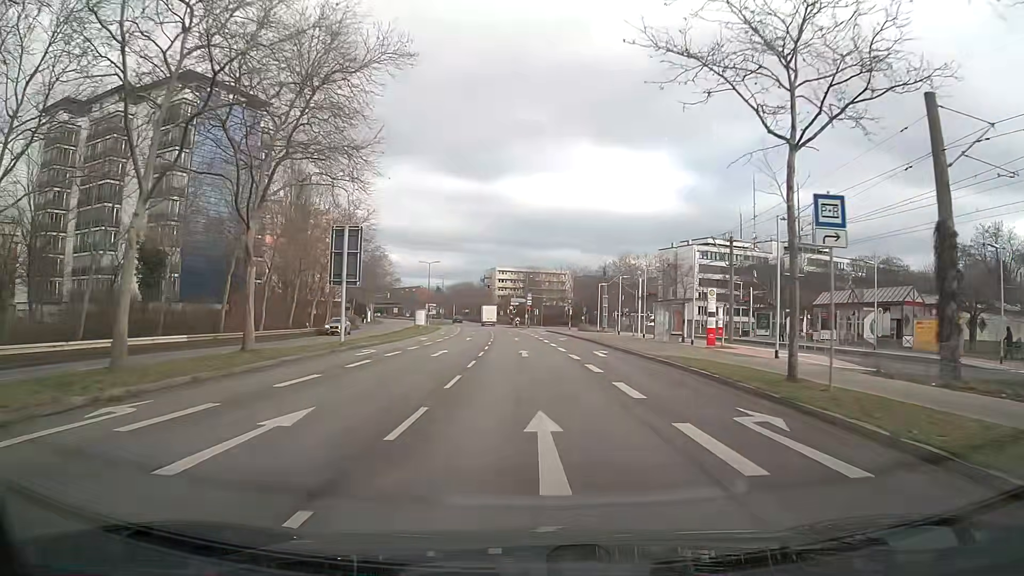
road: secondary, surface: asphalt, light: Day
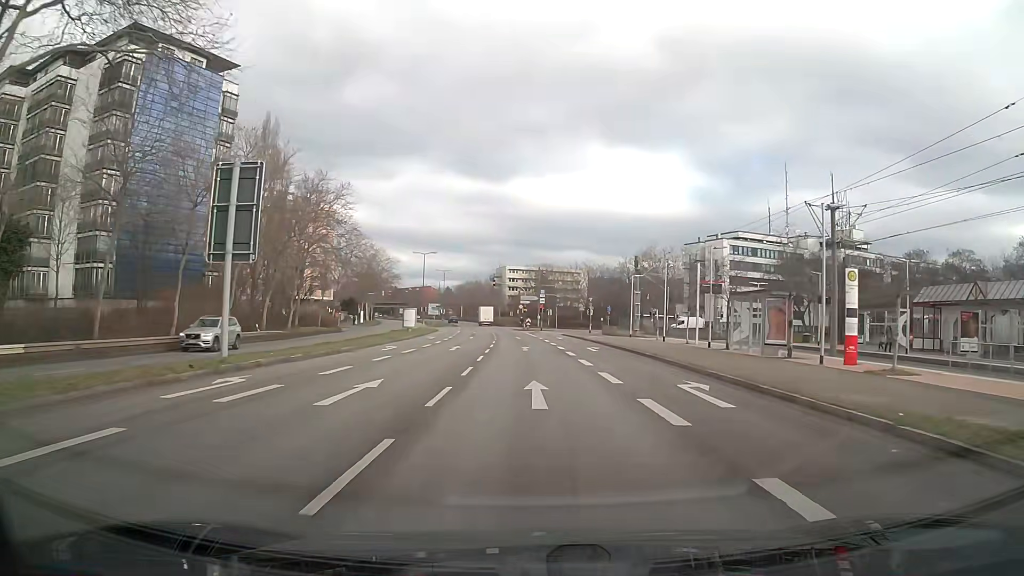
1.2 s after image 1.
(-0.3, +15.2) m; -2°
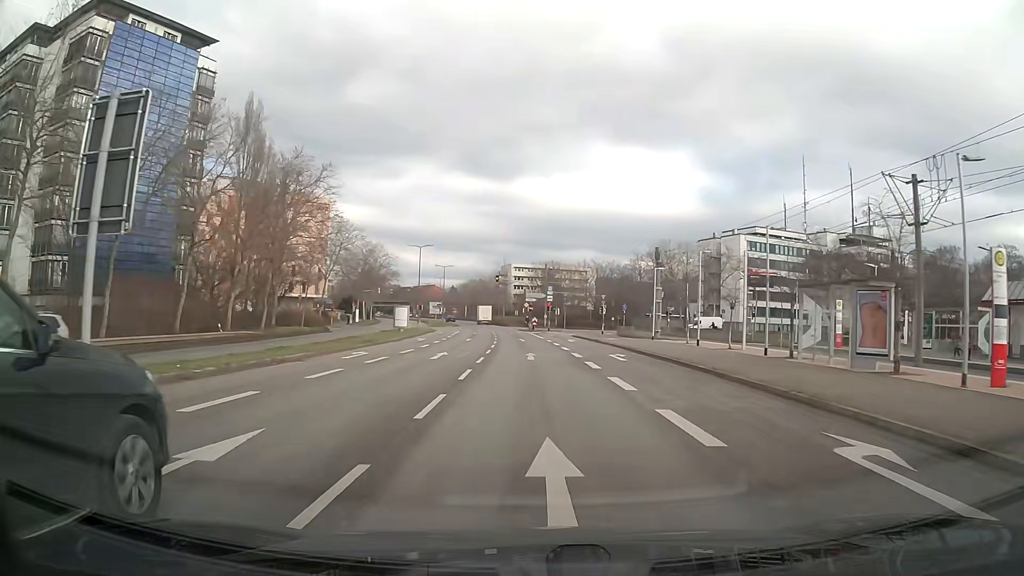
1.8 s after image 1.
(0.0, +7.5) m; -1°
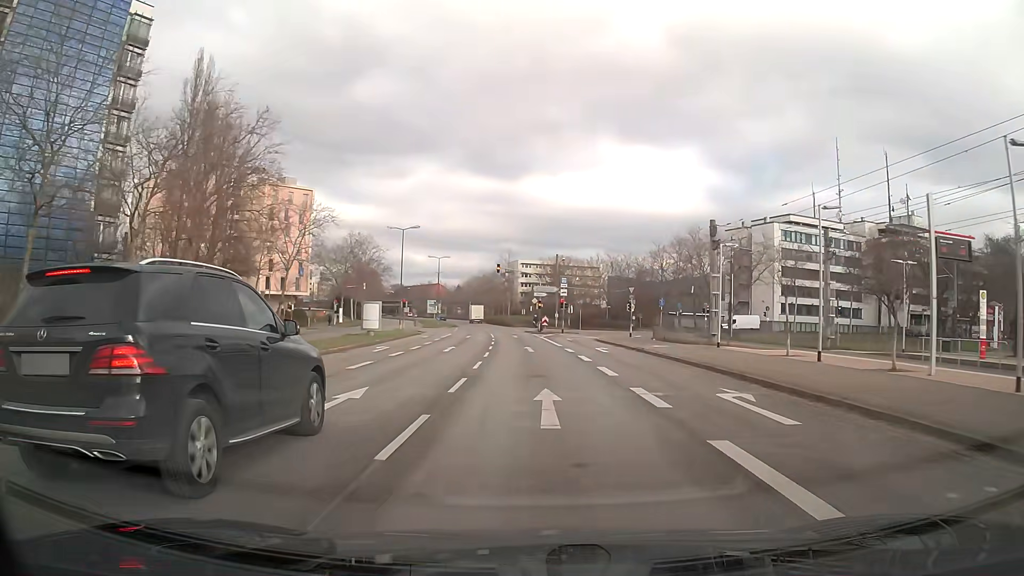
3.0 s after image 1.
(-0.1, +14.8) m; -1°
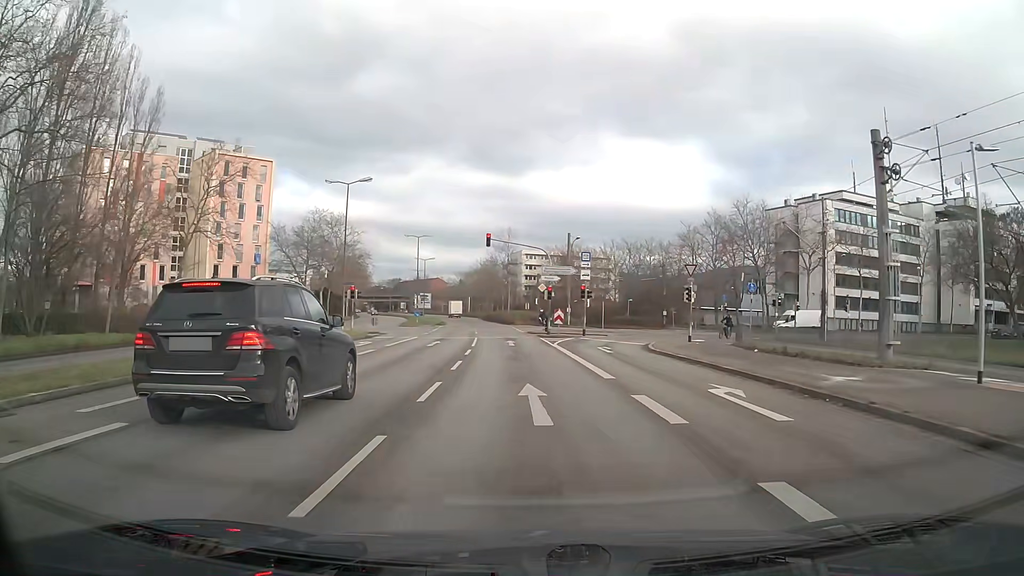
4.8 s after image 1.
(0.0, +19.9) m; -1°
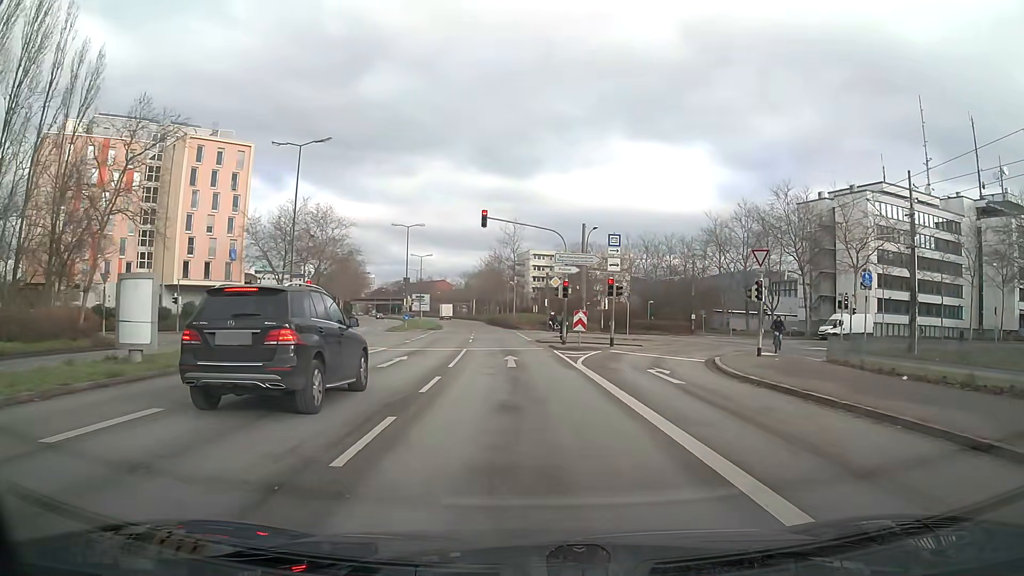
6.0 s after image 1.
(0.0, +10.3) m; 0°
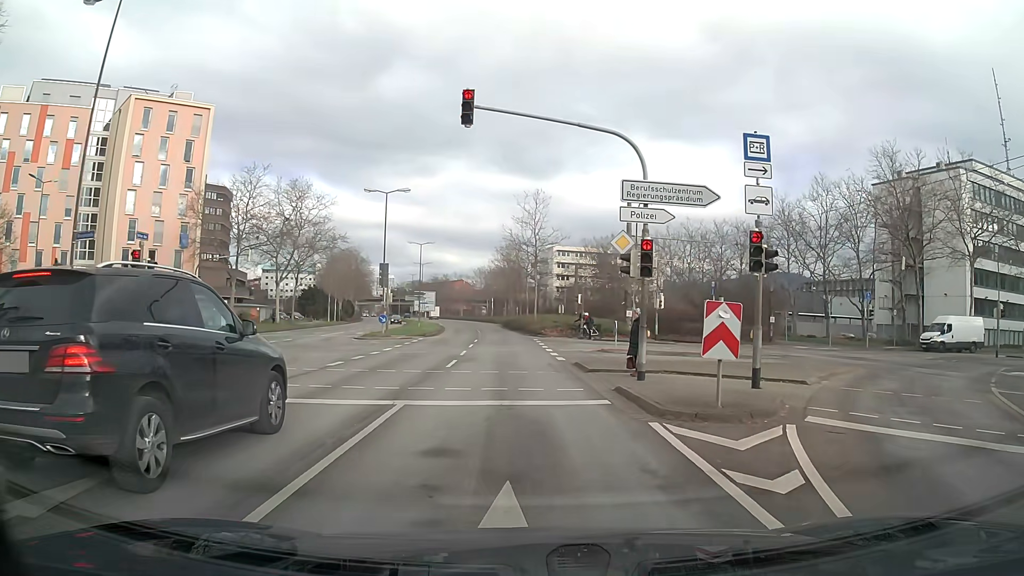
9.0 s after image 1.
(-0.4, +17.0) m; -4°
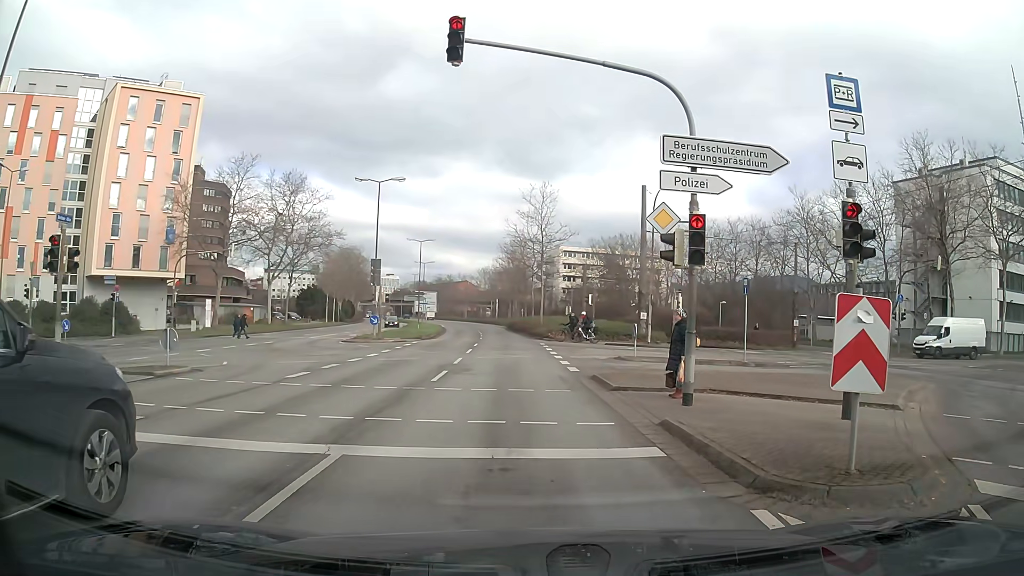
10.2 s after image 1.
(+0.1, +3.7) m; 0°
